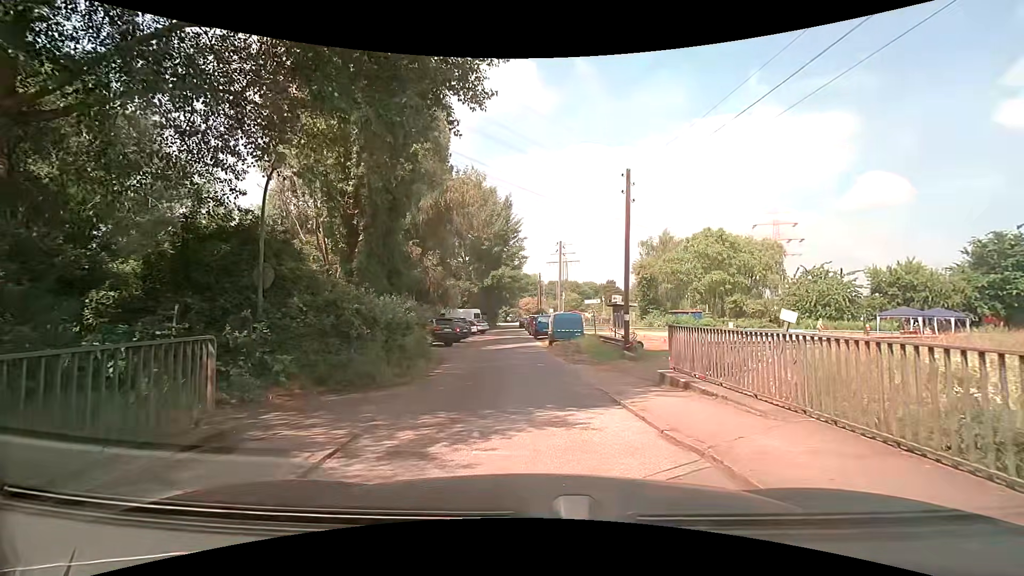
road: residential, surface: asphalt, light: Day
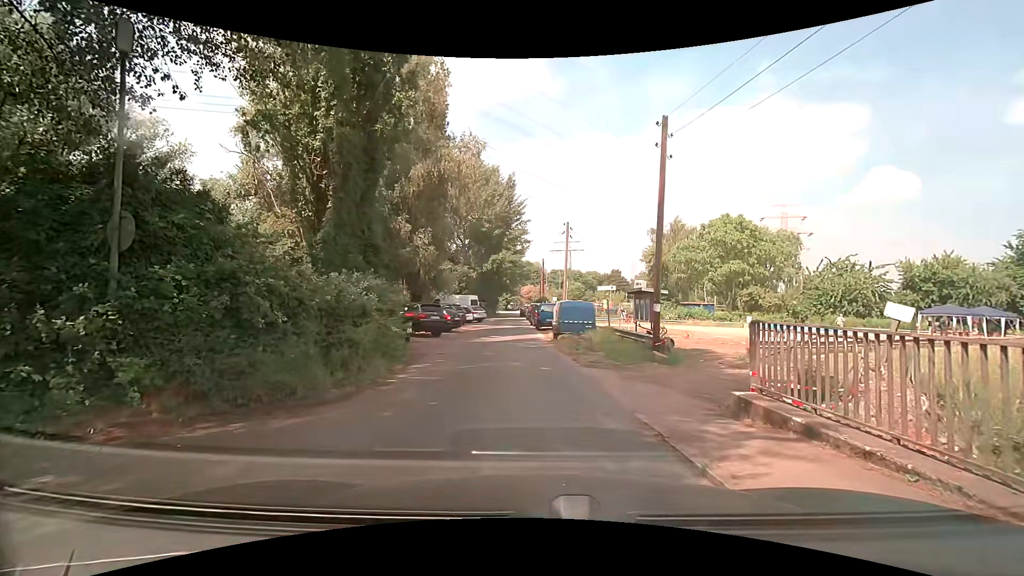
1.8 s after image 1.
(0.0, +4.0) m; +1°
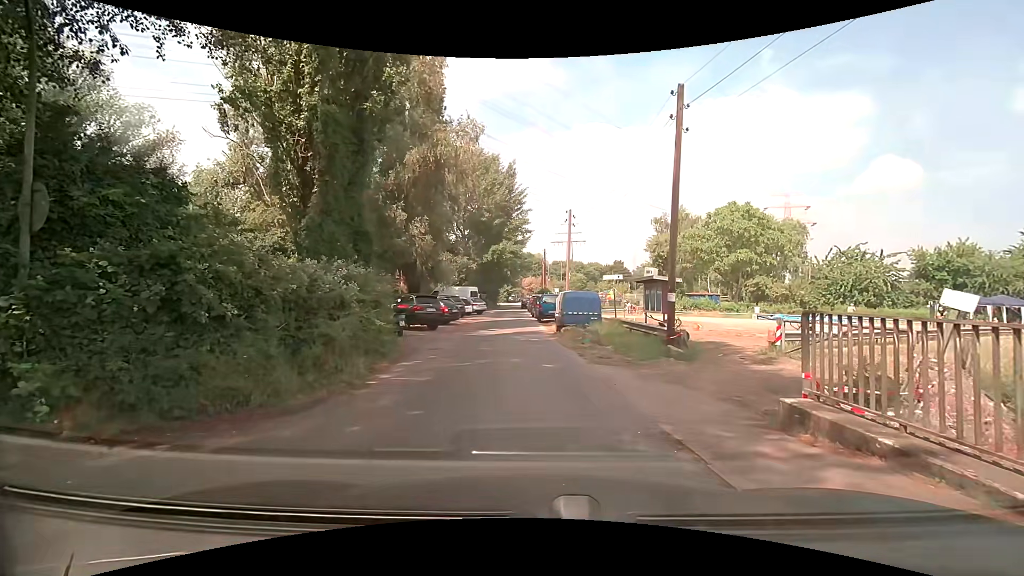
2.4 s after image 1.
(0.0, +1.3) m; 0°
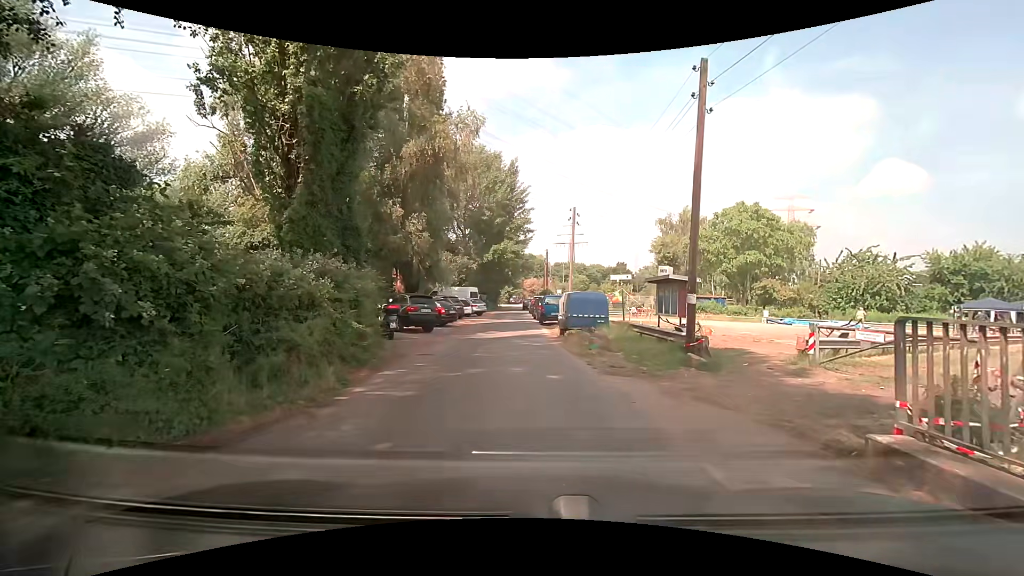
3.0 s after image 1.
(0.0, +1.5) m; -1°
